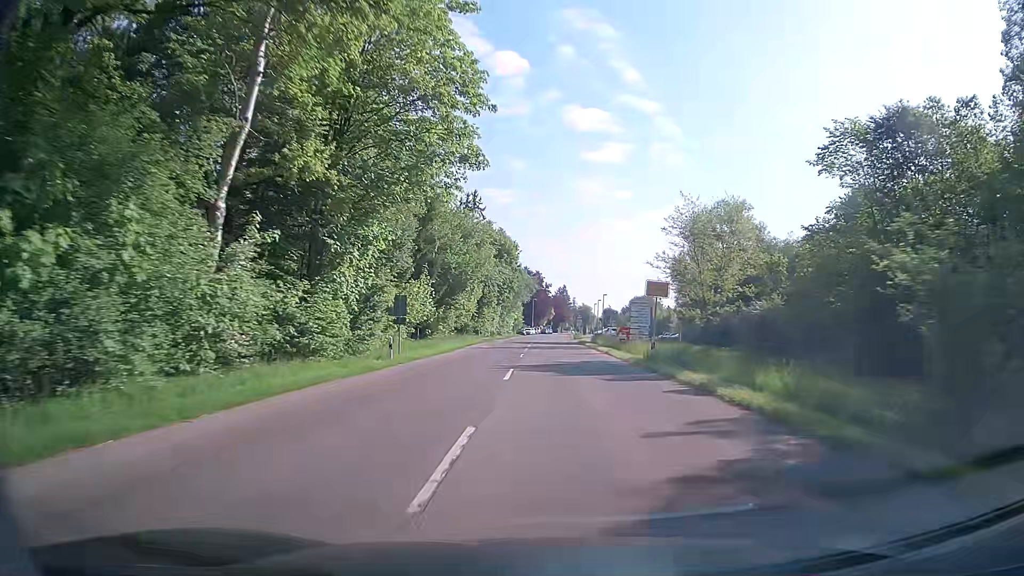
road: tertiary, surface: asphalt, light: Day
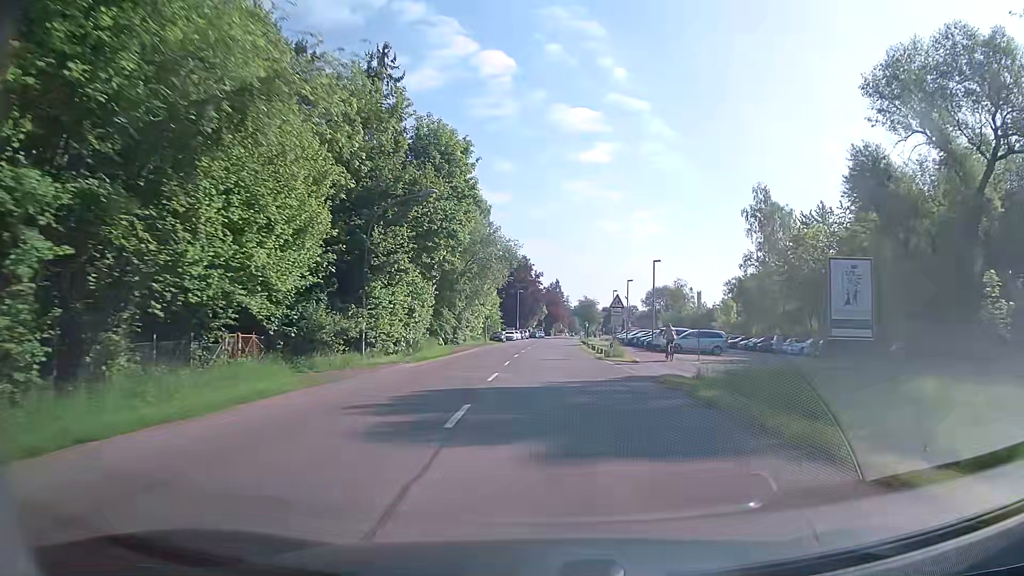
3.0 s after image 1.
(-0.1, +47.4) m; 0°
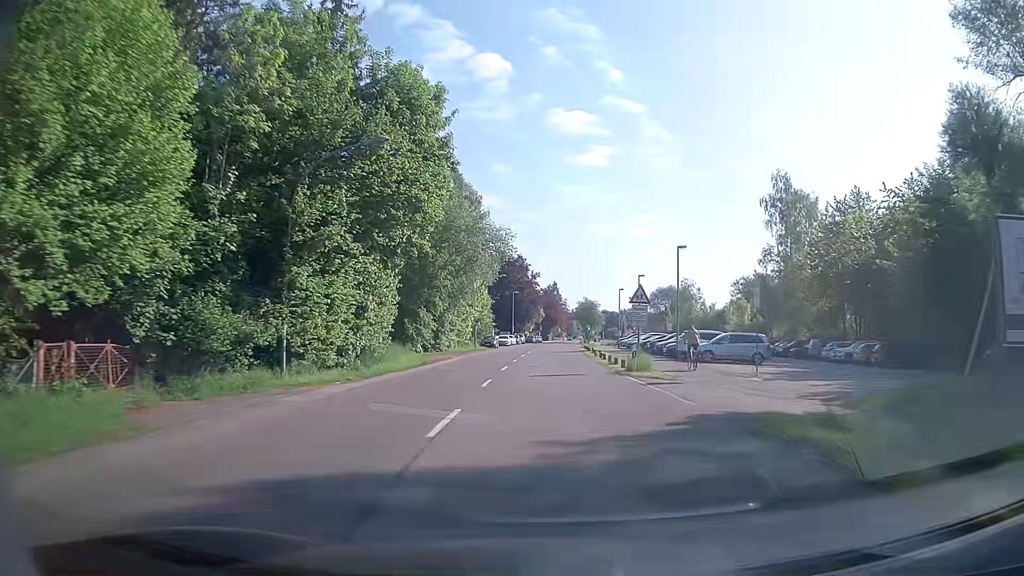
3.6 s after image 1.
(+0.1, +9.1) m; +1°
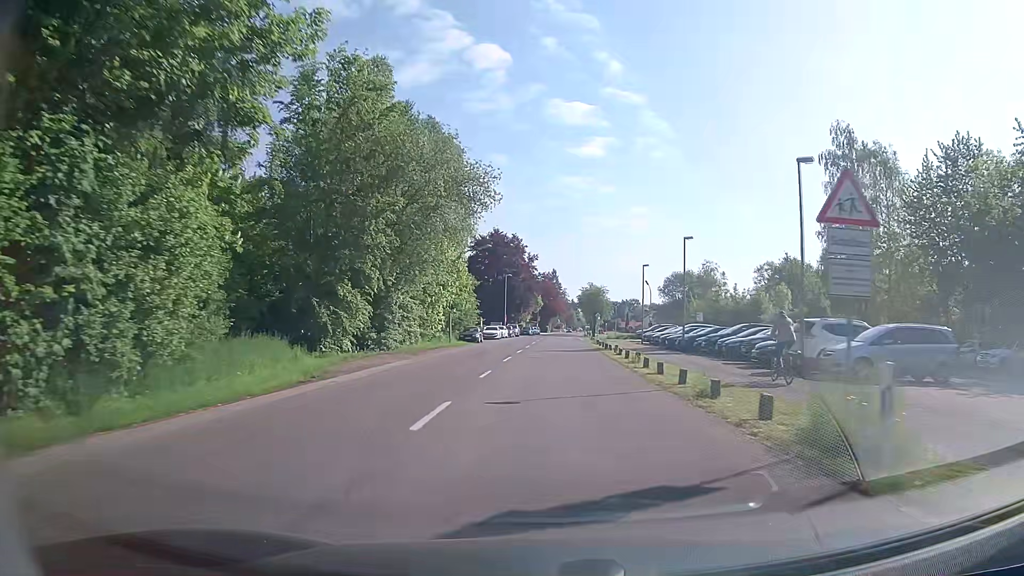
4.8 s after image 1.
(0.0, +17.8) m; 0°
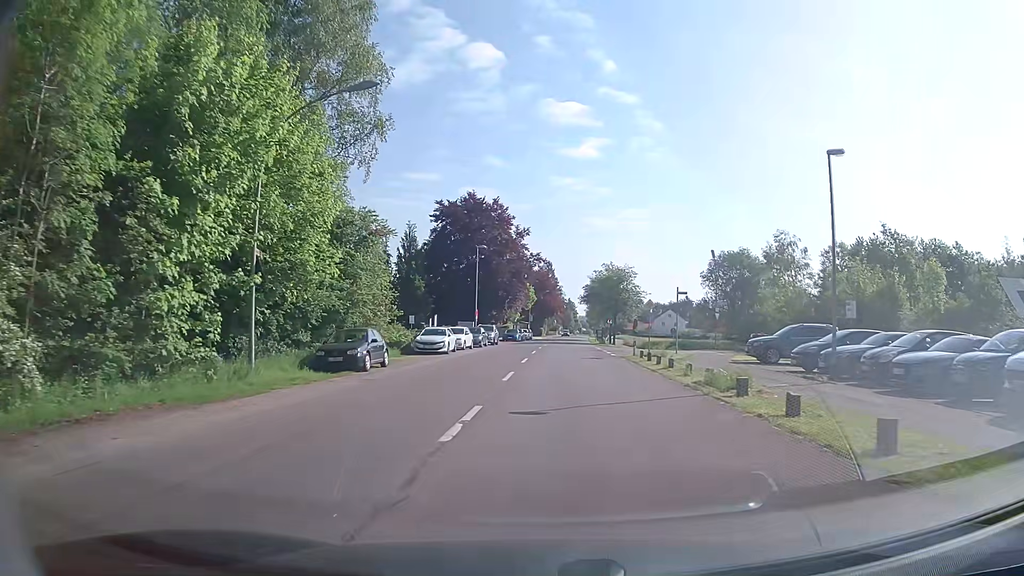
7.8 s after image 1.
(+0.1, +35.5) m; 0°
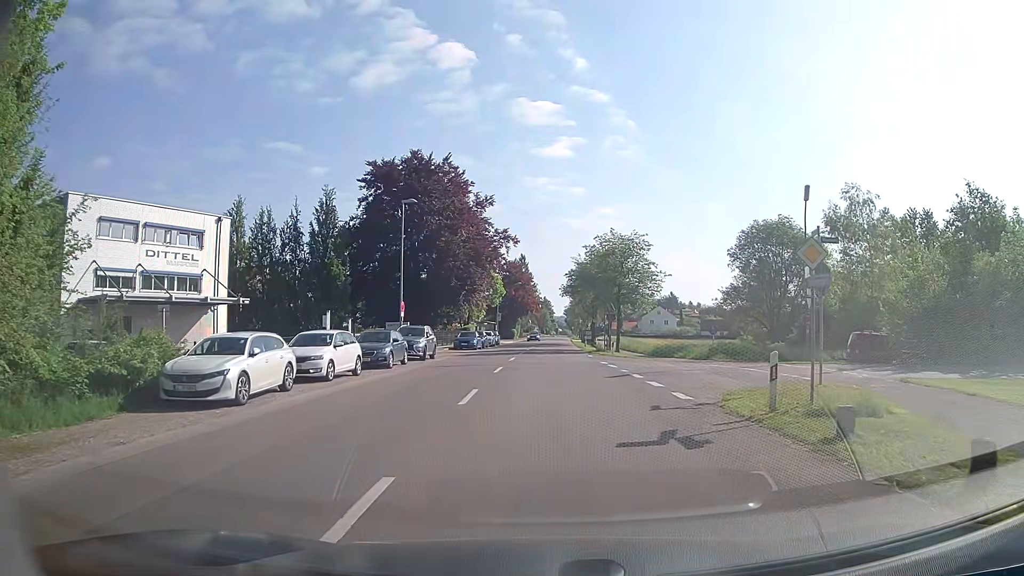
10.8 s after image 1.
(+0.5, +22.6) m; +3°
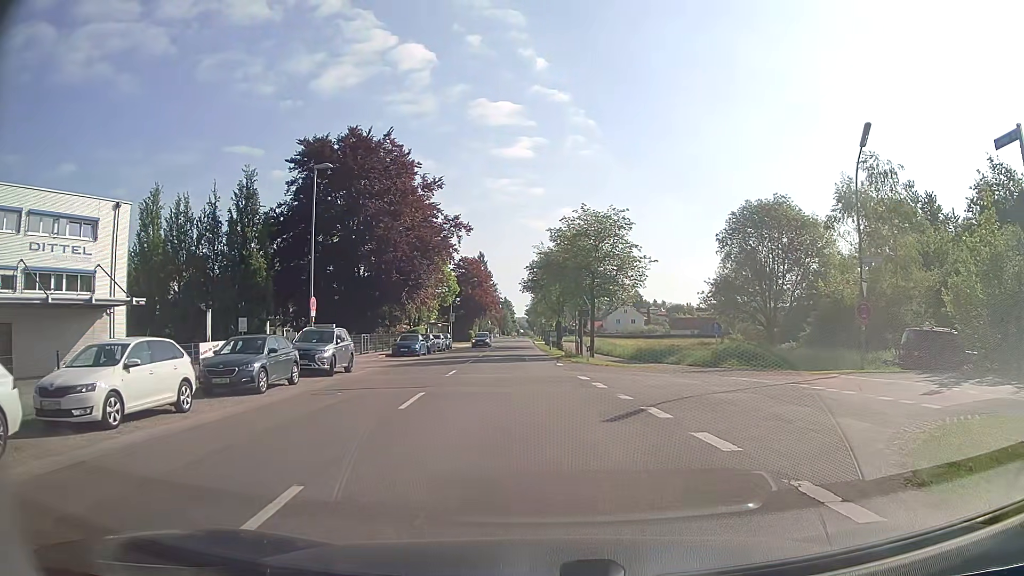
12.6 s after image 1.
(+0.2, +8.9) m; +2°
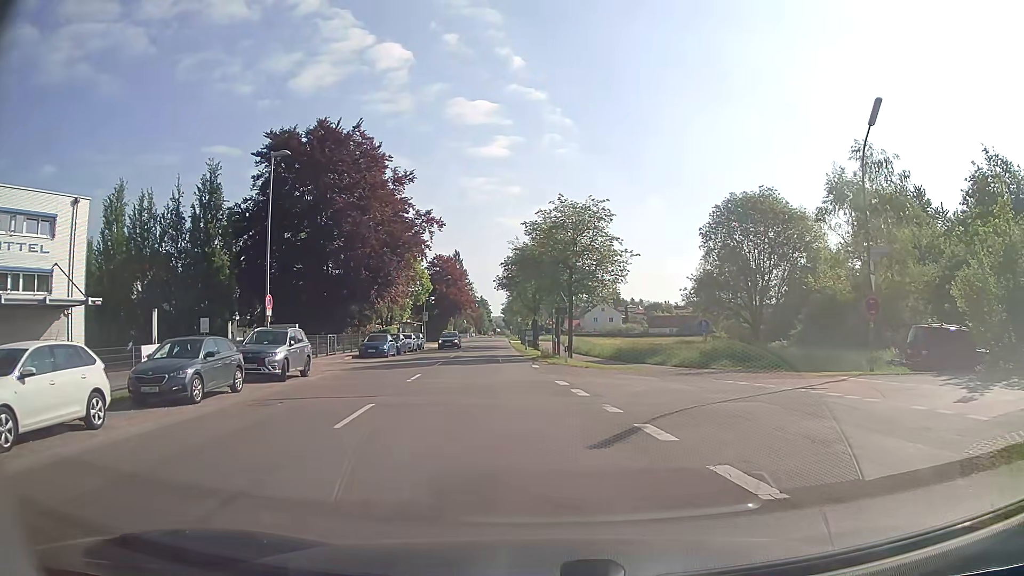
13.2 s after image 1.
(+0.1, +2.2) m; +4°
